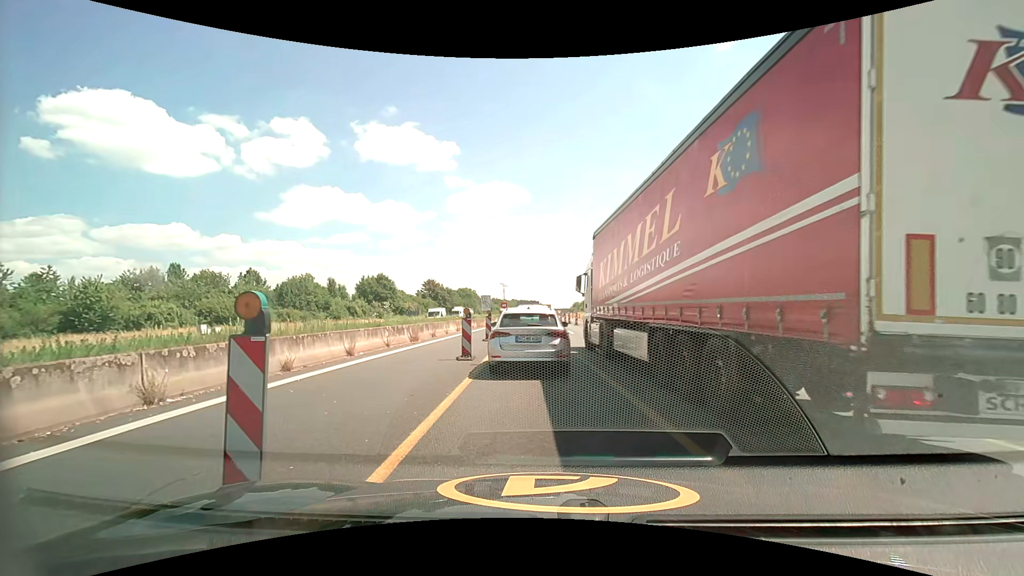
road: motorway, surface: asphalt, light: Day
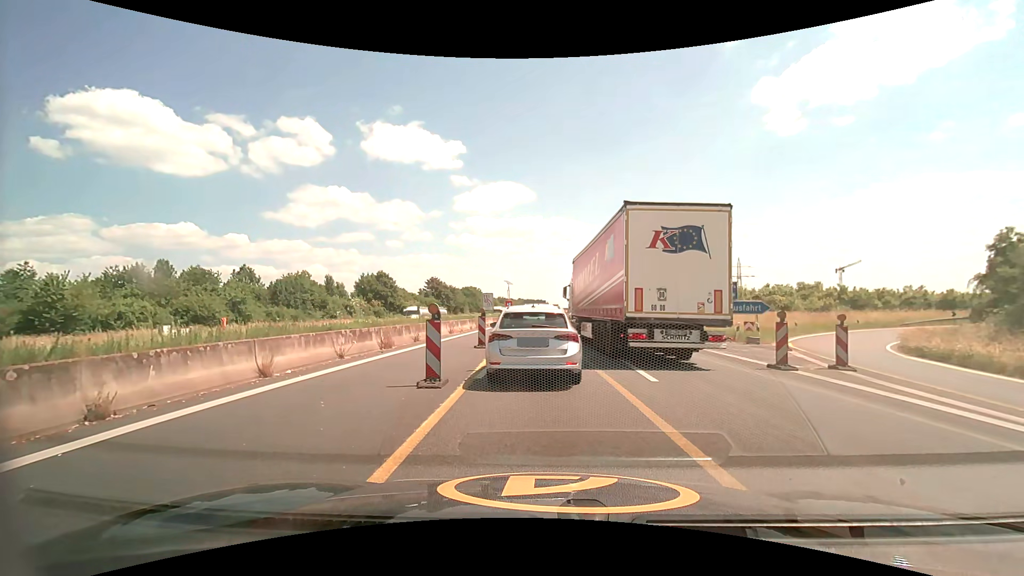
(-0.1, +5.3) m; -1°
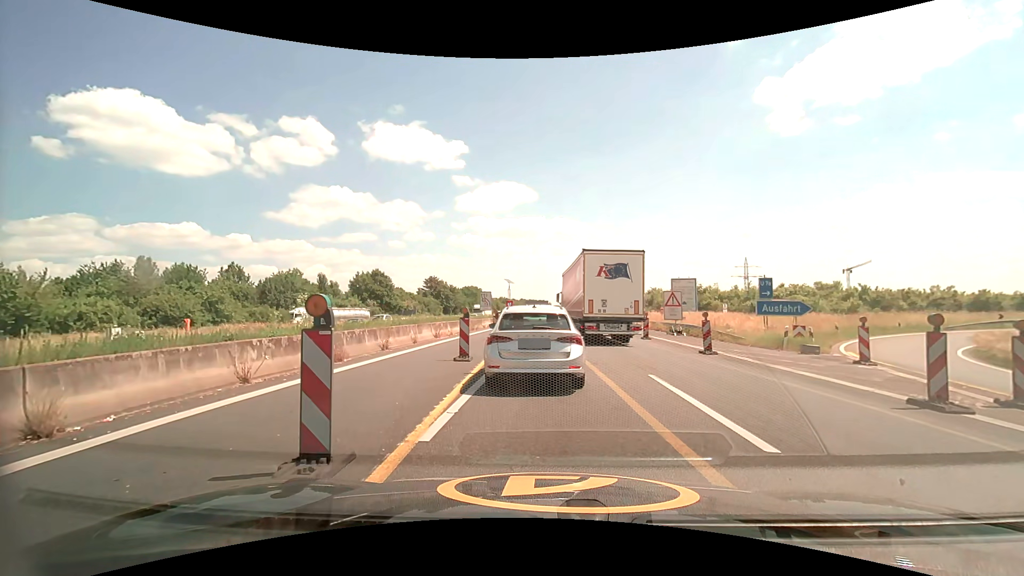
(0.0, +4.8) m; 0°
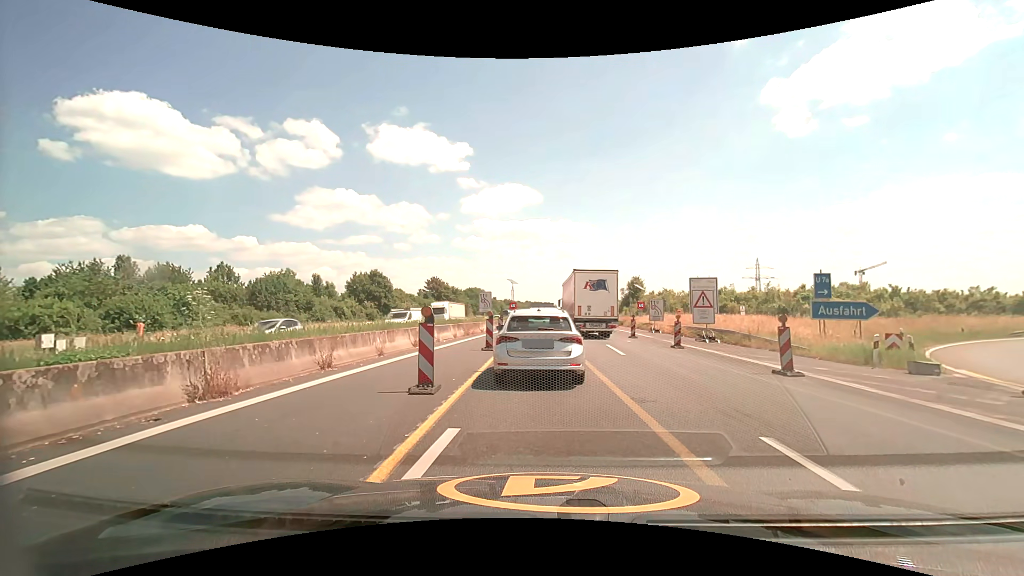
(0.0, +5.4) m; 0°
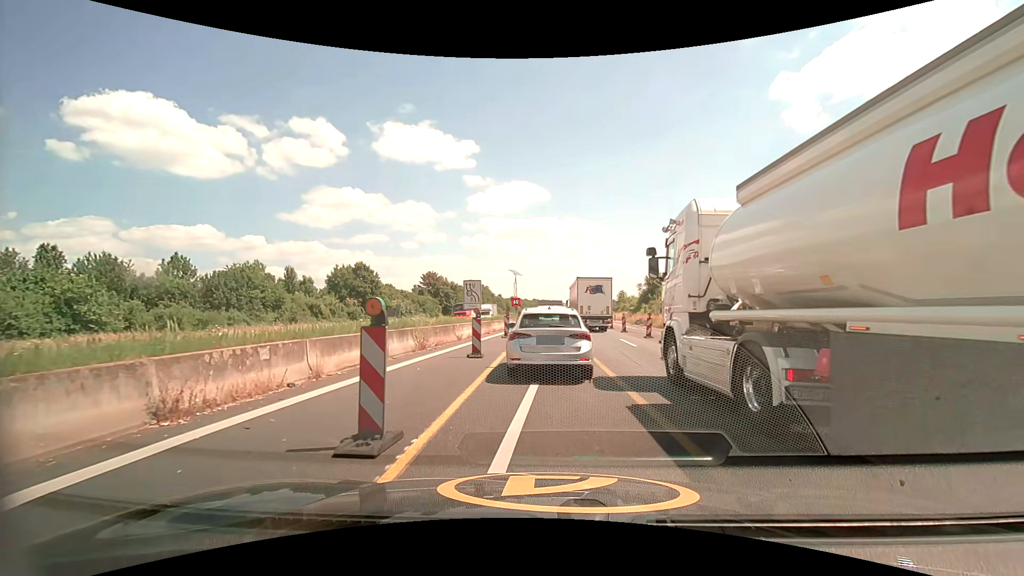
(-0.3, +14.3) m; -2°
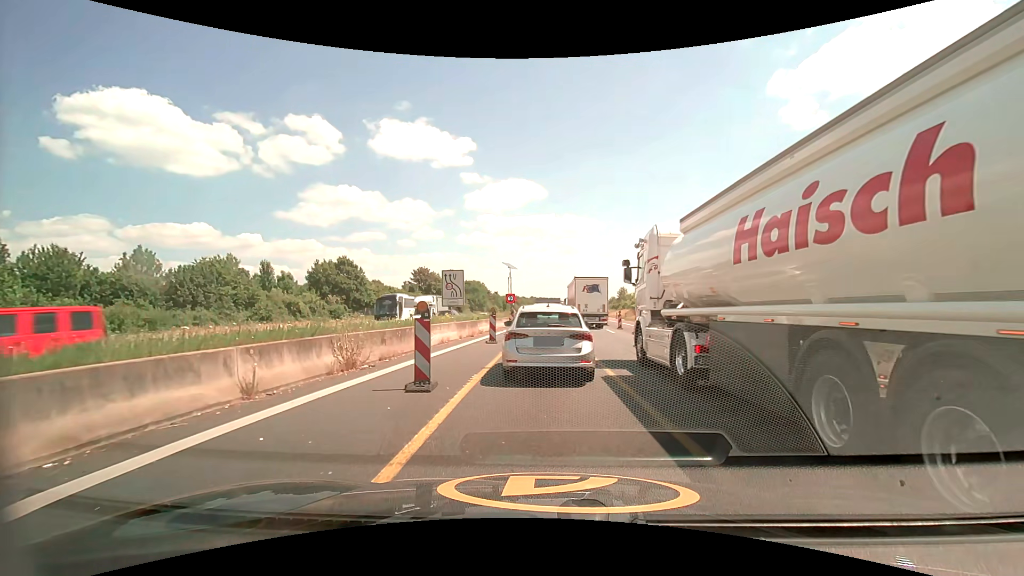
(0.0, +6.6) m; 0°
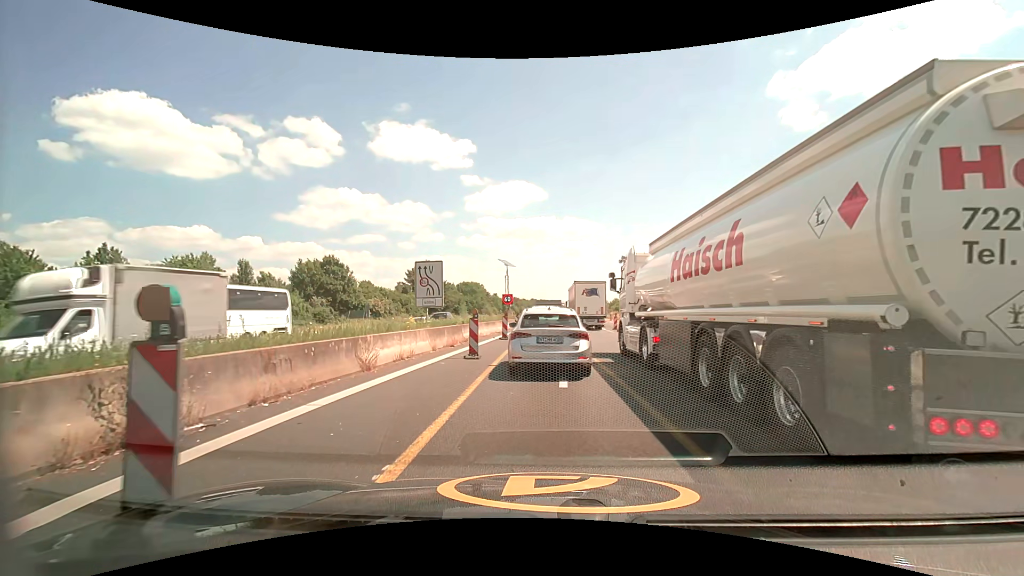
(0.0, +6.0) m; 0°
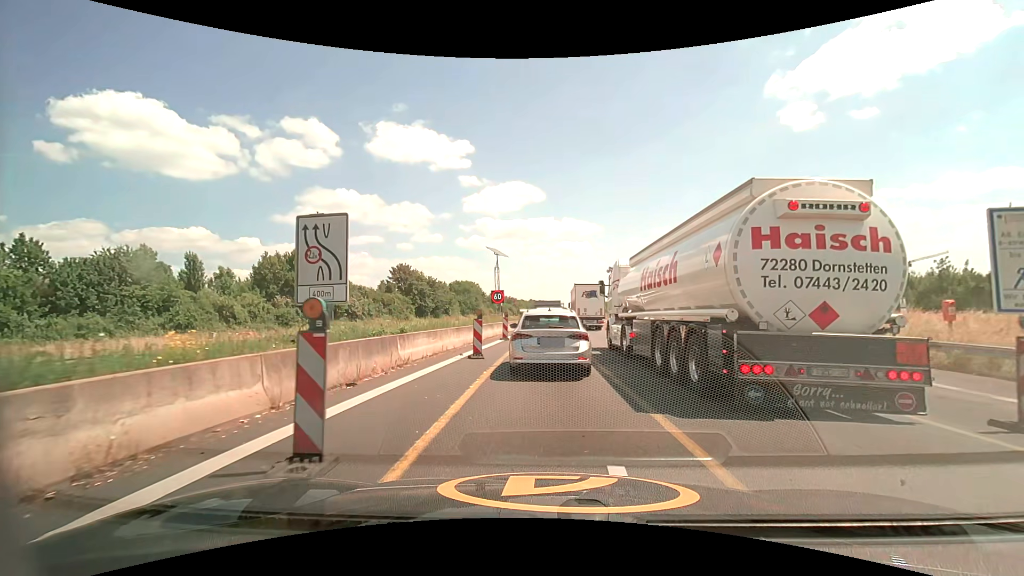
(0.0, +10.8) m; 0°
(0, +10) (0, +20) (0, +30) (0, +40) (0, +50) (+1, +60) (+1, +70) (+2, +80) (+2, +90) (+3, +100) m
